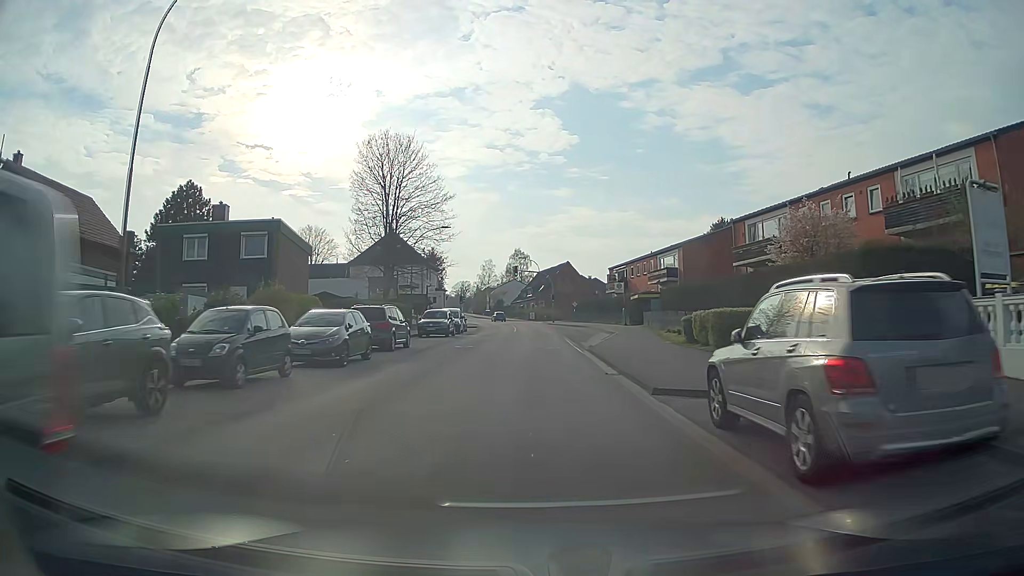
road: secondary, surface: asphalt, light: Day
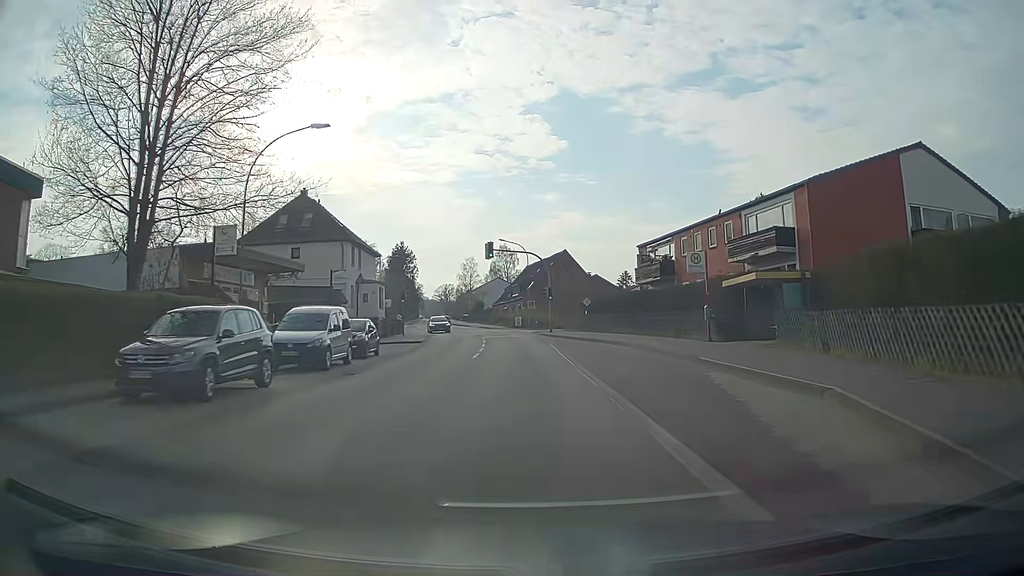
(+0.3, +29.1) m; +1°
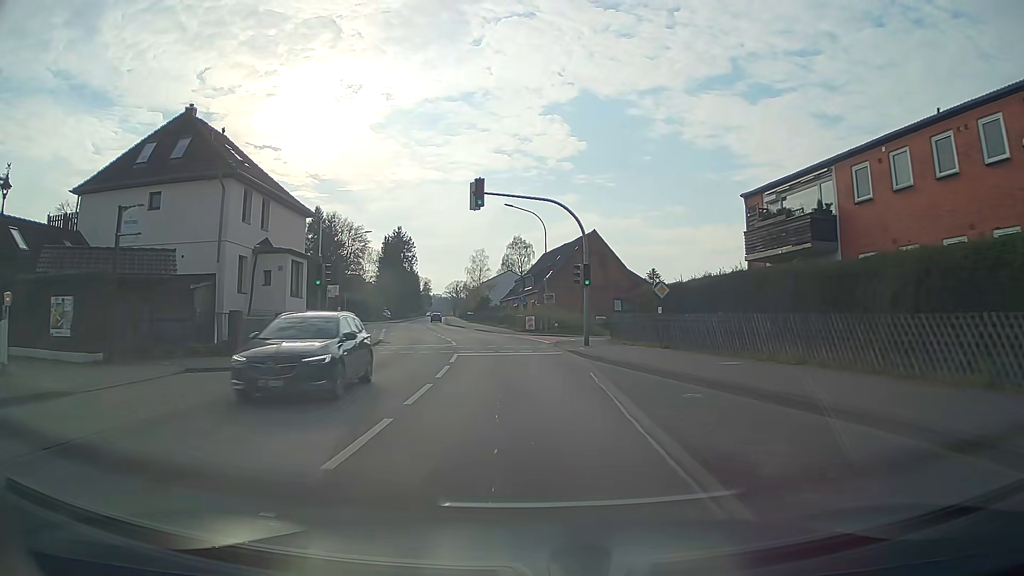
(-0.2, +22.2) m; -1°
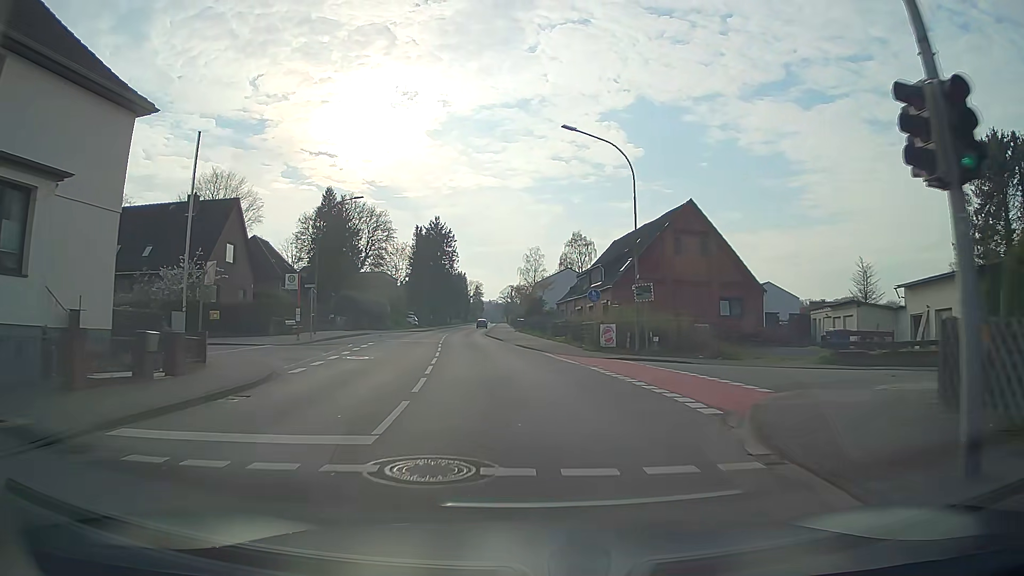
(-0.8, +22.0) m; -5°
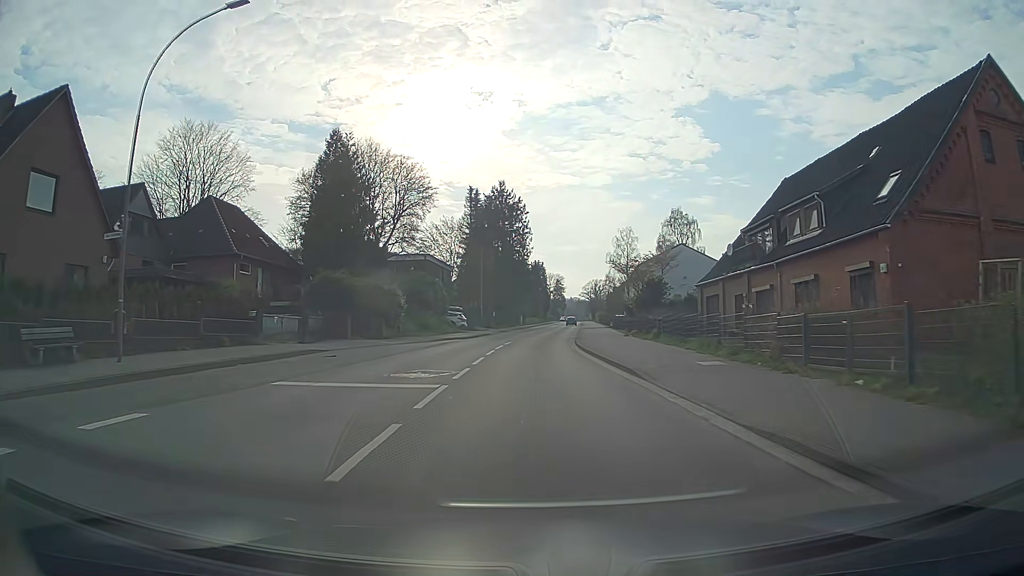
(-2.2, +29.2) m; -7°
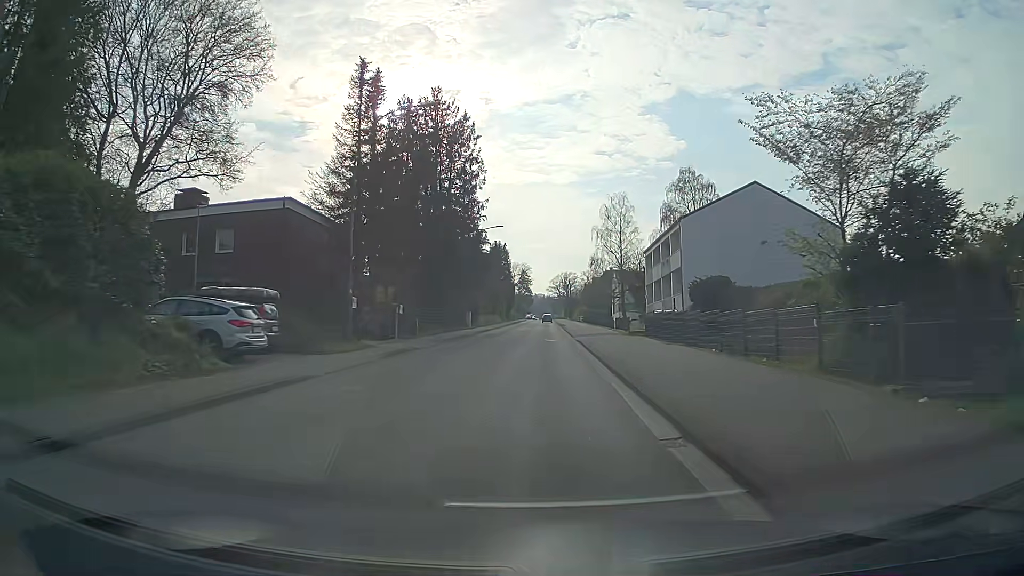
(+0.6, +36.9) m; +3°
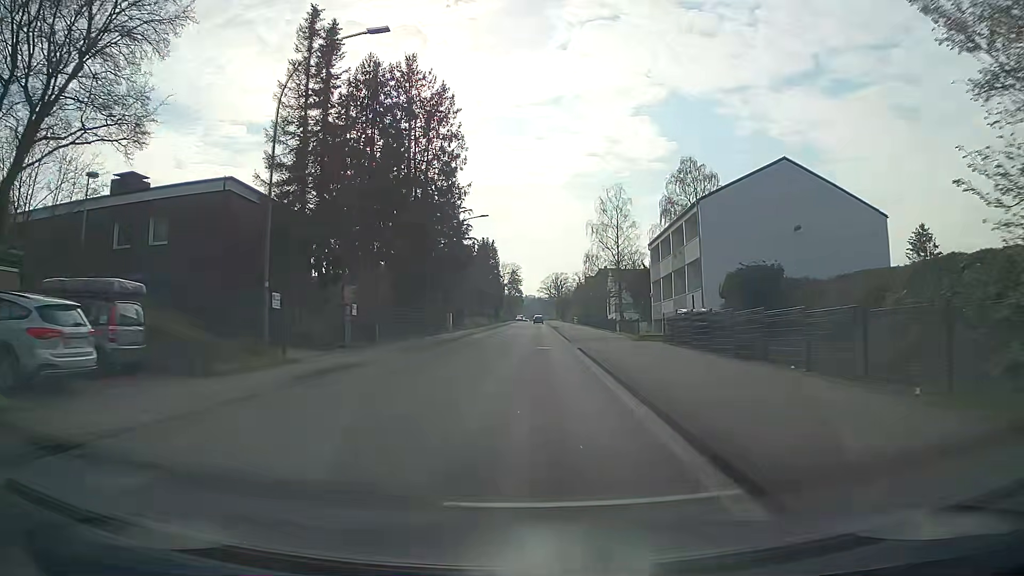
(+0.1, +7.4) m; +1°
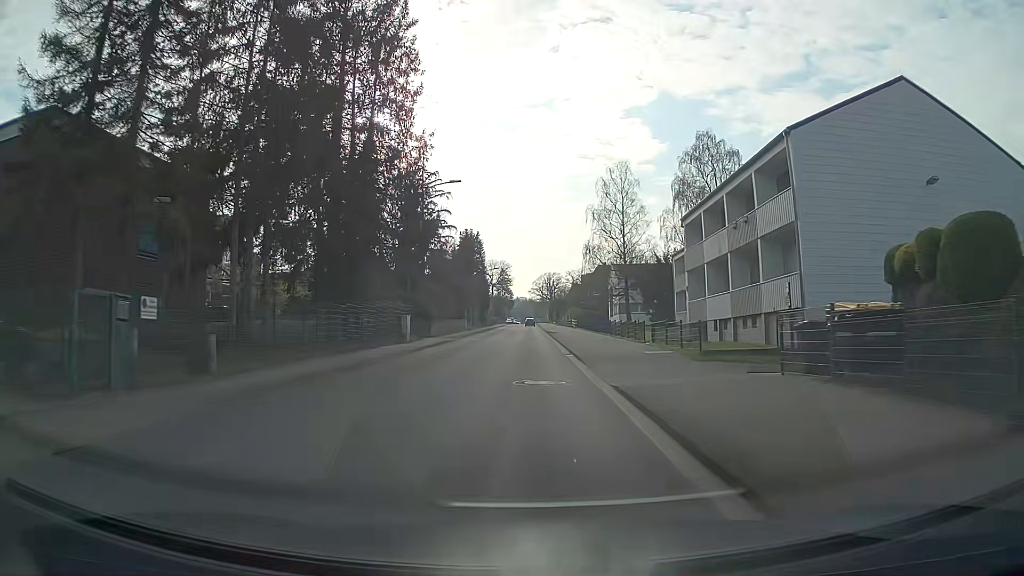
(+0.1, +14.6) m; +1°
(0, +10) (0, +20) (0, +30) (0, +40) (0, +50) (0, +60) (0, +70) (0, +80) (0, +90) (0, +100) m
